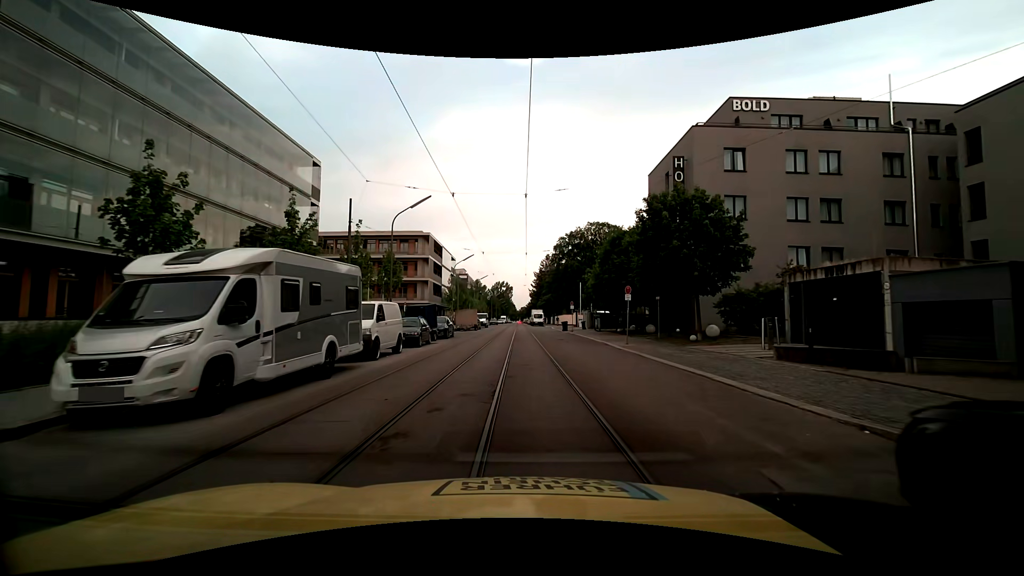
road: residential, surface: asphalt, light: Day
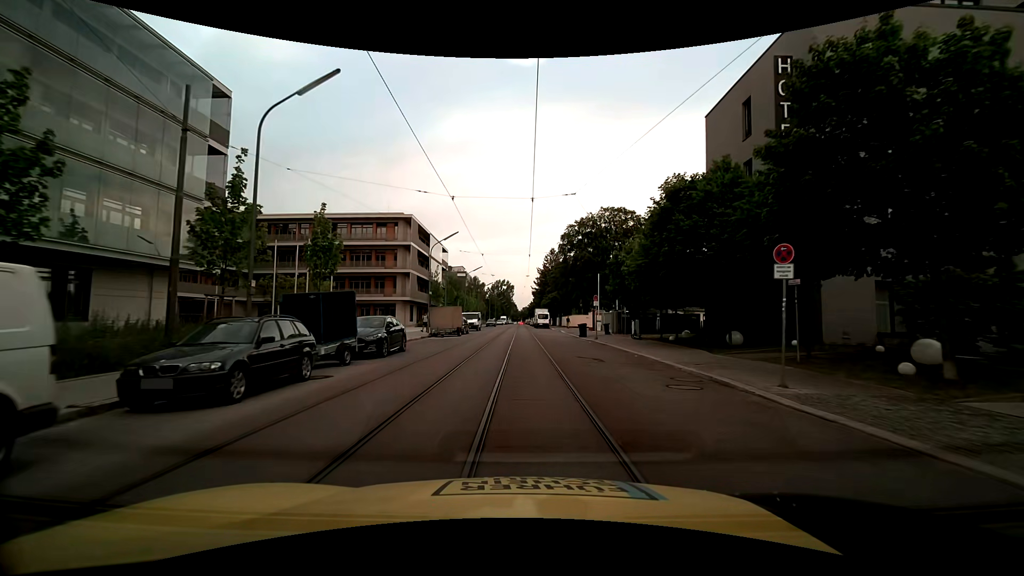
(0.0, +15.0) m; 0°
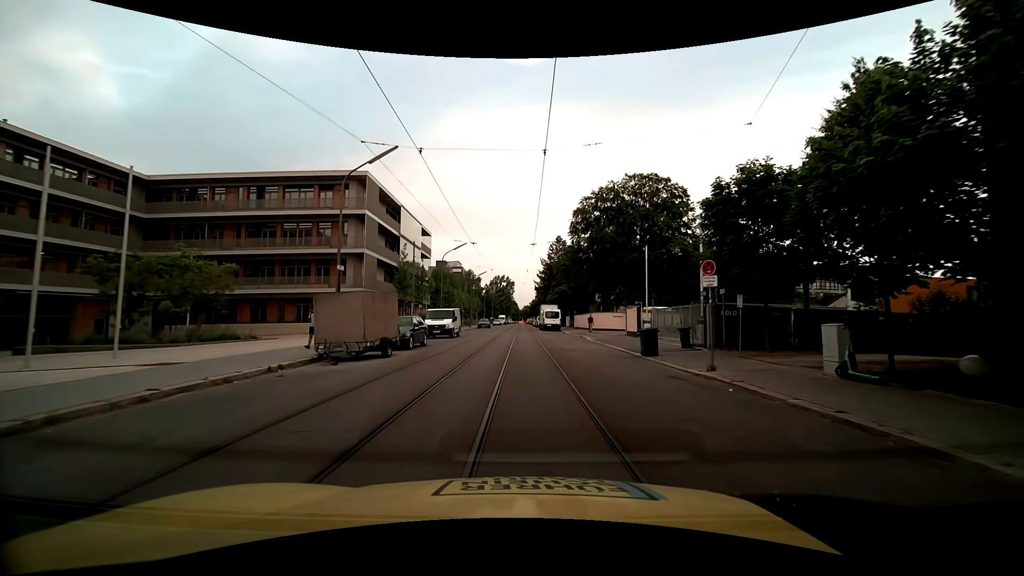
(-0.1, +20.4) m; 0°
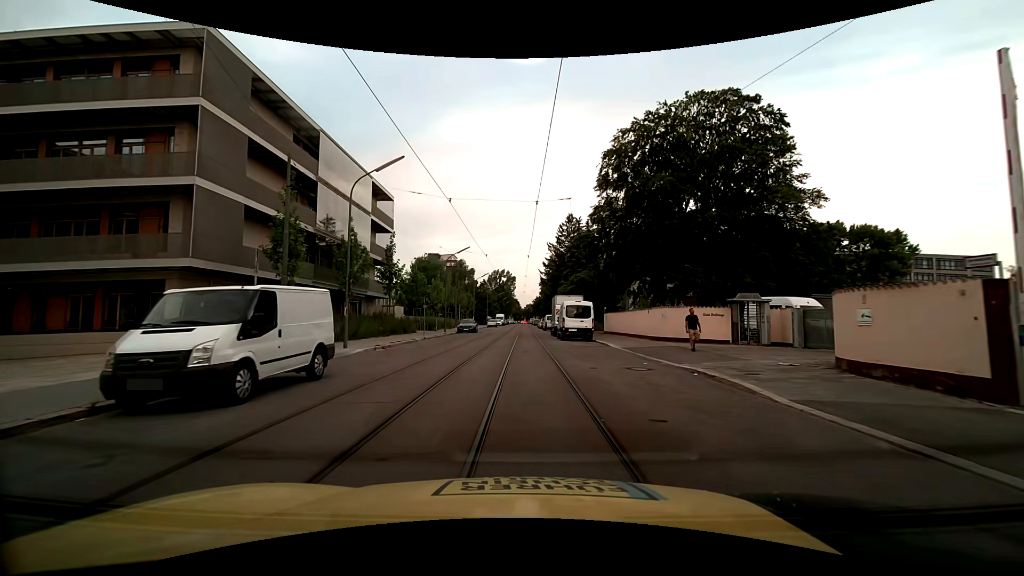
(-0.1, +25.2) m; -1°
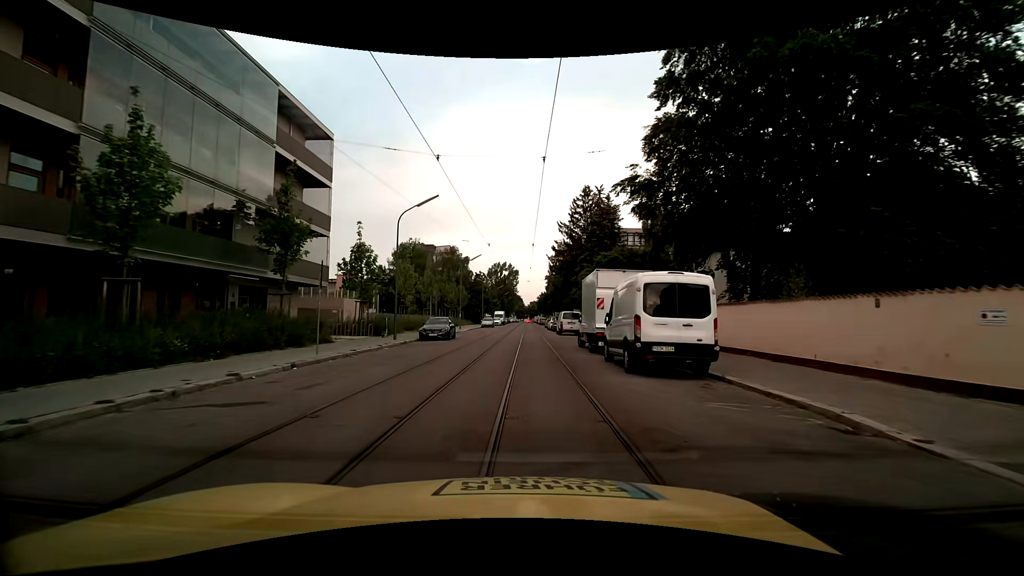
(+0.1, +19.7) m; 0°
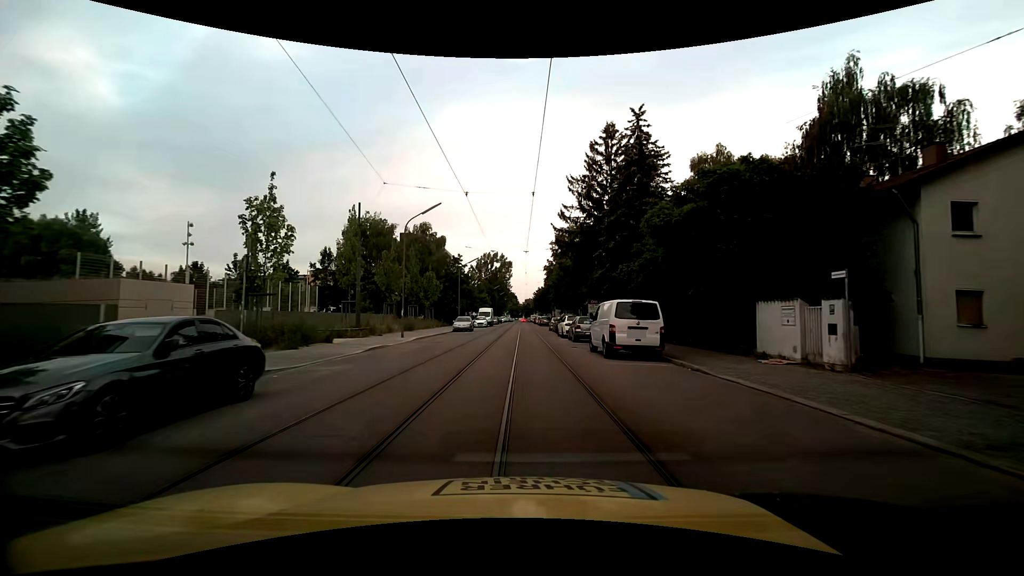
(+0.3, +24.7) m; +1°
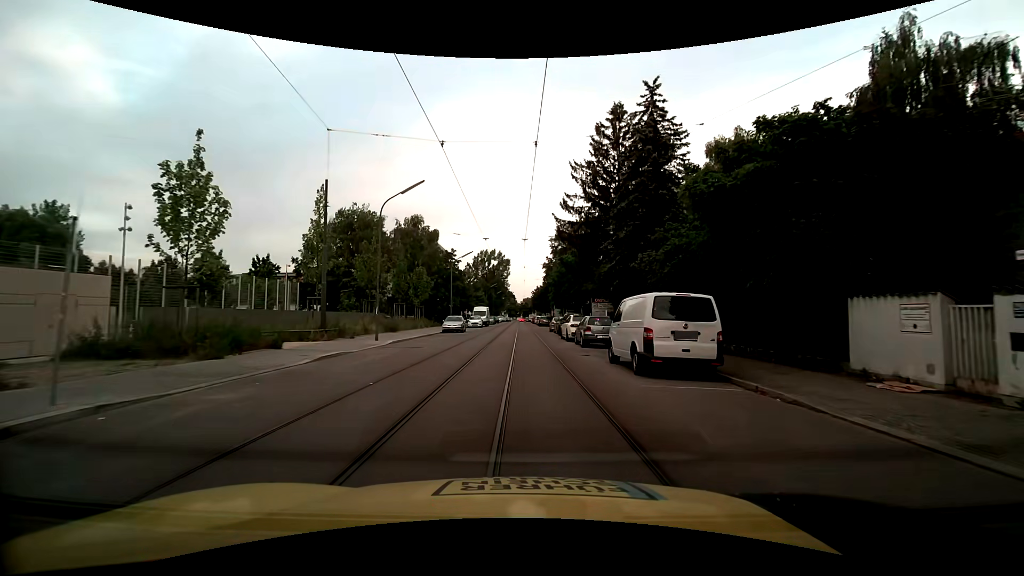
(+0.1, +4.9) m; +1°
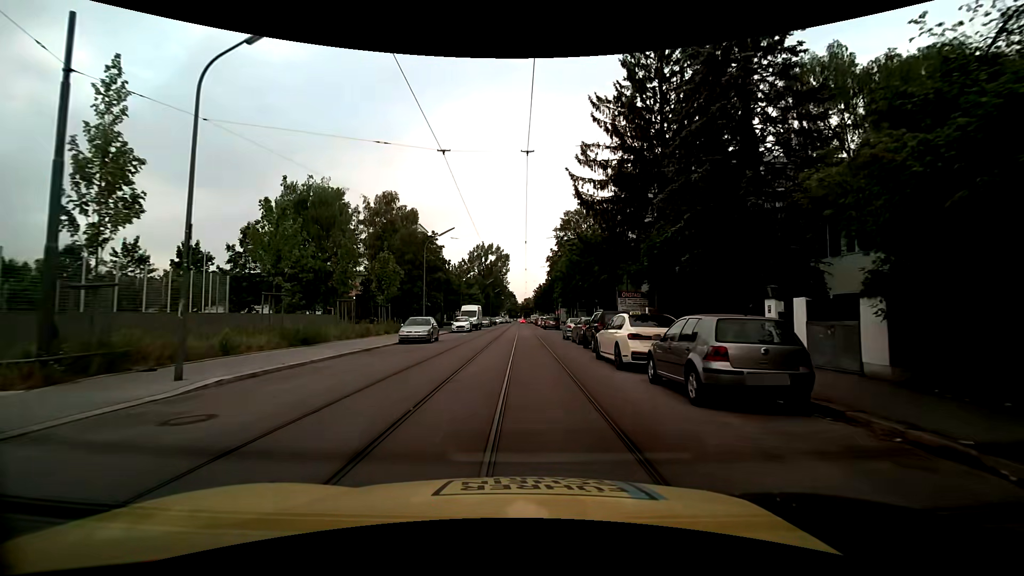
(-0.1, +14.7) m; -1°
(0, +10) (0, +20) (0, +30) (0, +40) (0, +50) (0, +60) (0, +70) (0, +80) (0, +90) (0, +100) m
